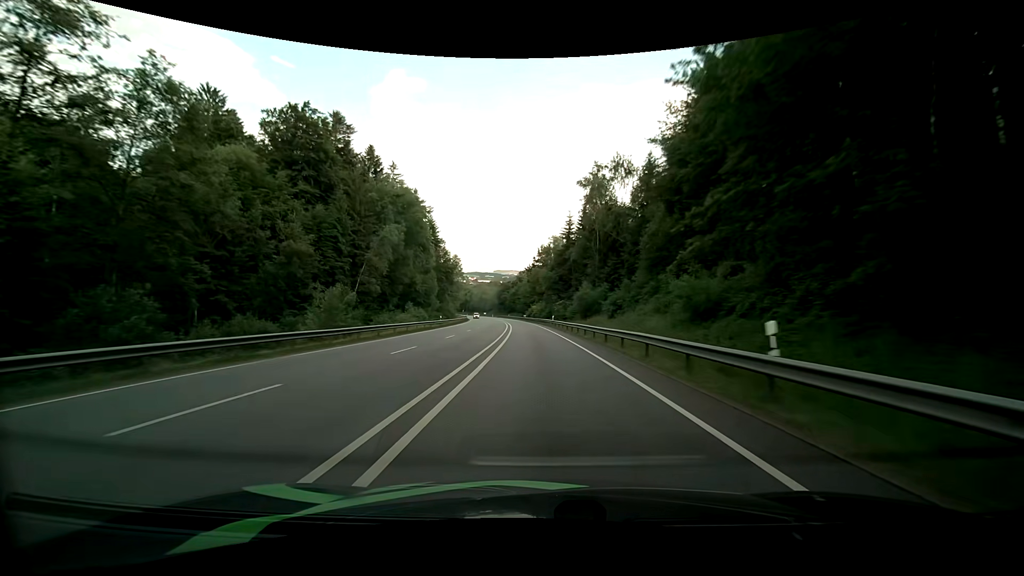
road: primary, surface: asphalt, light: Day
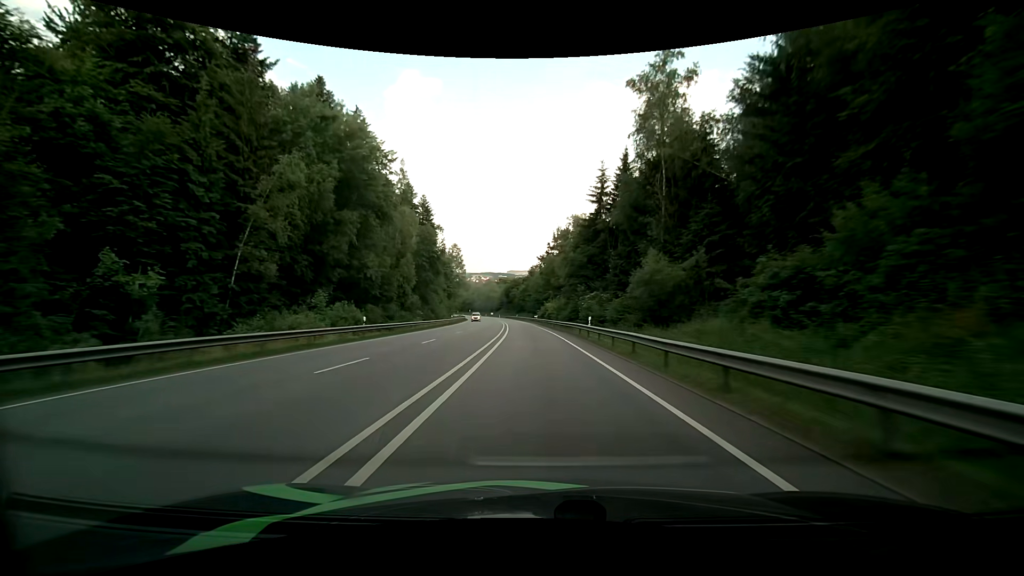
(-0.3, +30.7) m; -1°
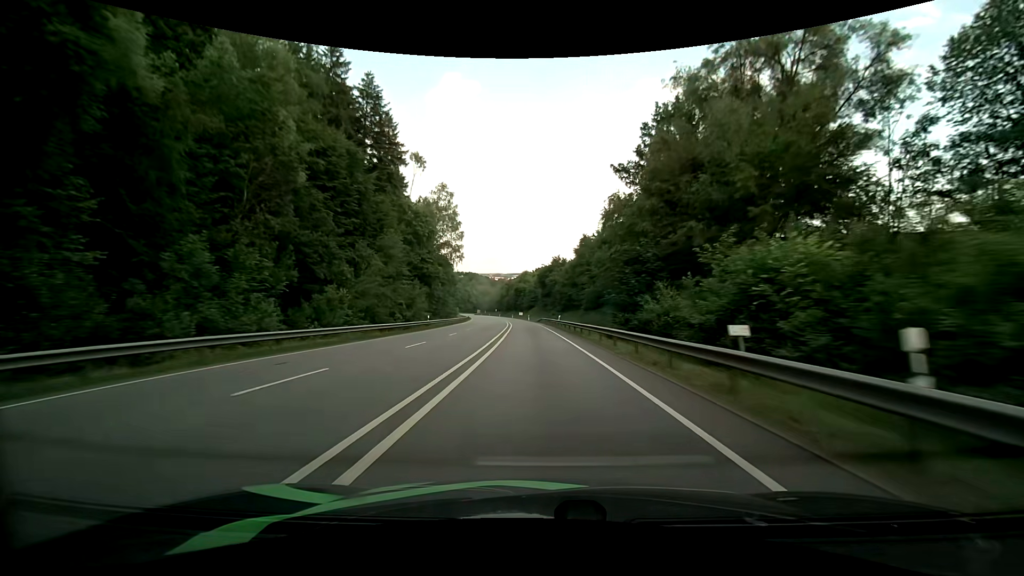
(-3.1, +76.2) m; -5°
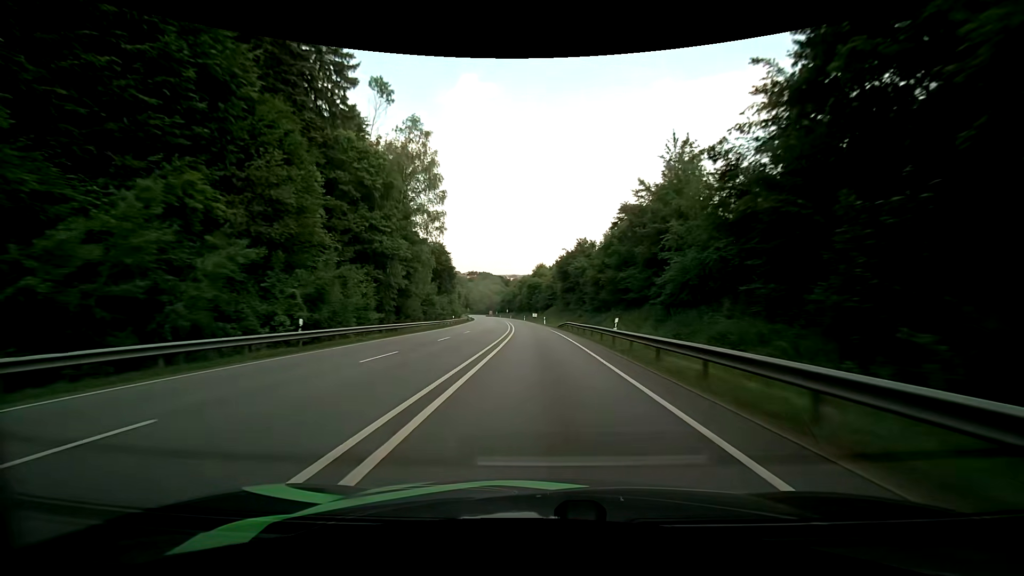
(-0.5, +30.4) m; -2°
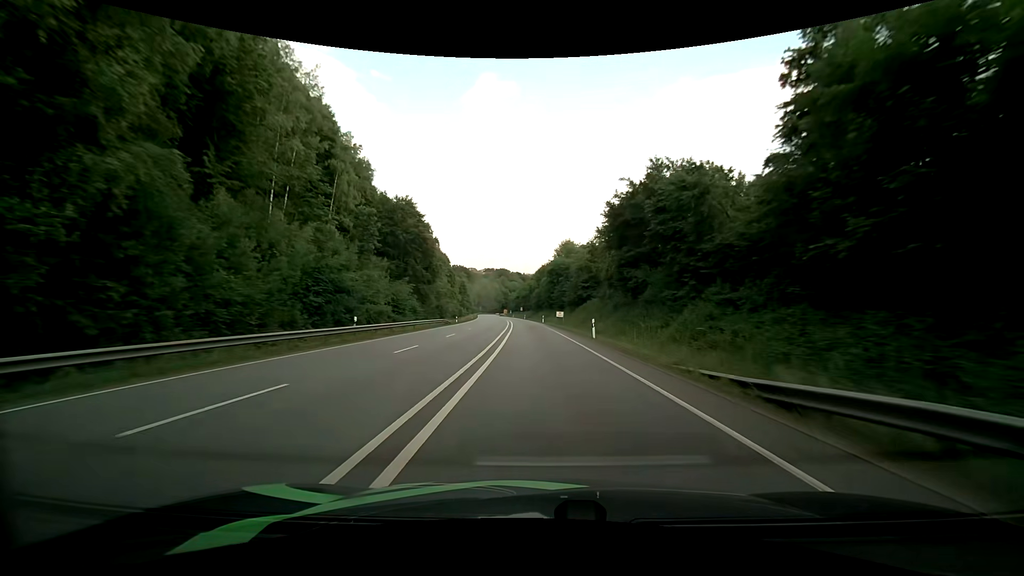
(-1.1, +45.4) m; -3°
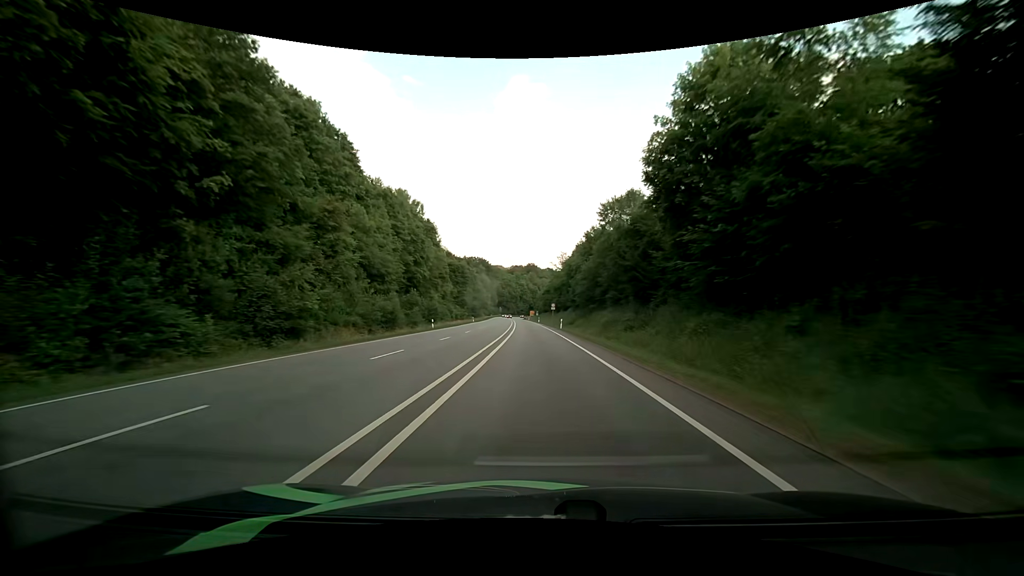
(-1.9, +75.2) m; -3°
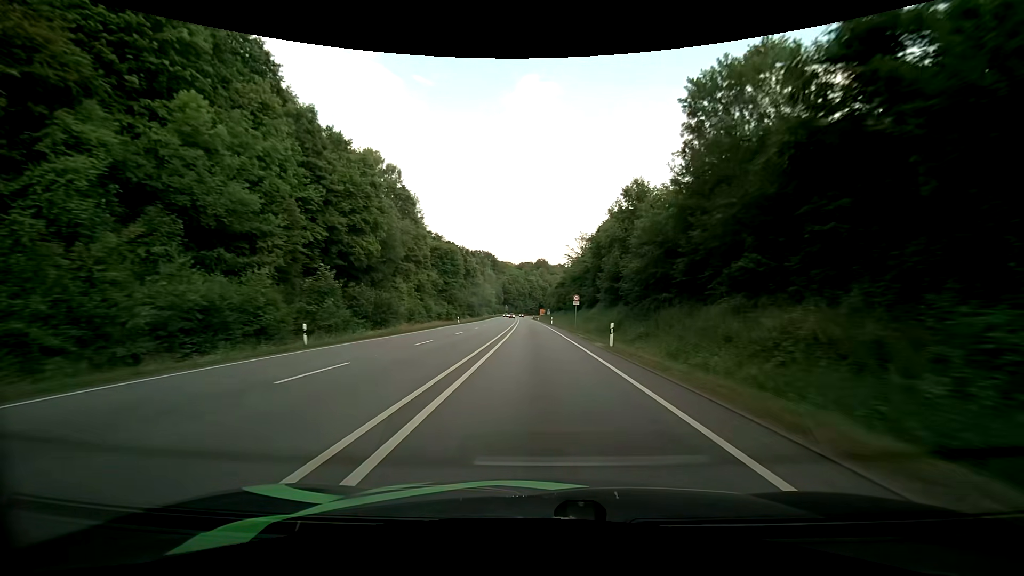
(-0.3, +30.2) m; -1°
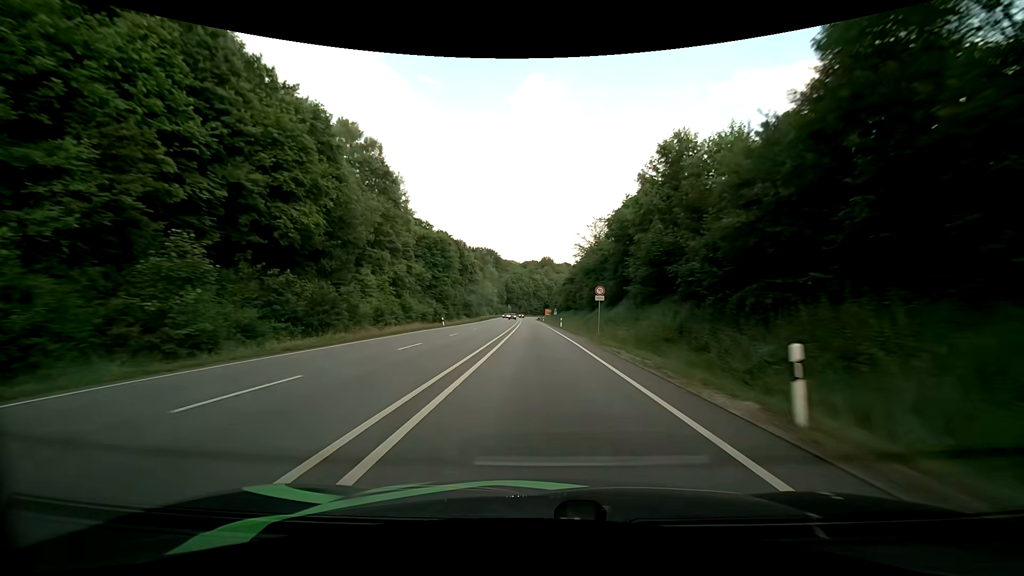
(-0.1, +15.0) m; -1°
(0, +10) (0, +20) (0, +30) (0, +40) (-1, +50) (-1, +60) (-1, +70) (-1, +80) (-2, +90) (-2, +100) m
